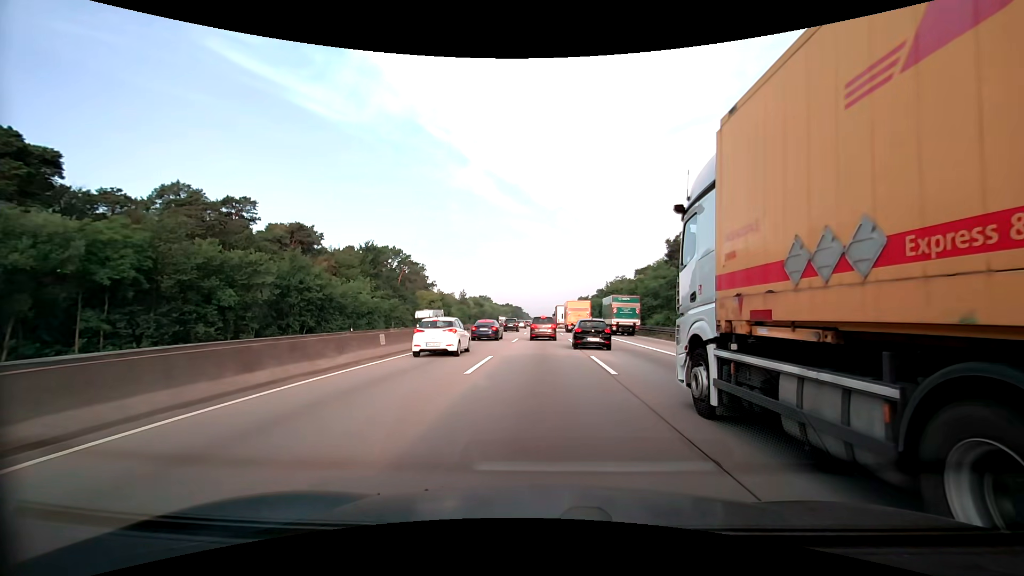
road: motorway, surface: asphalt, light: Day
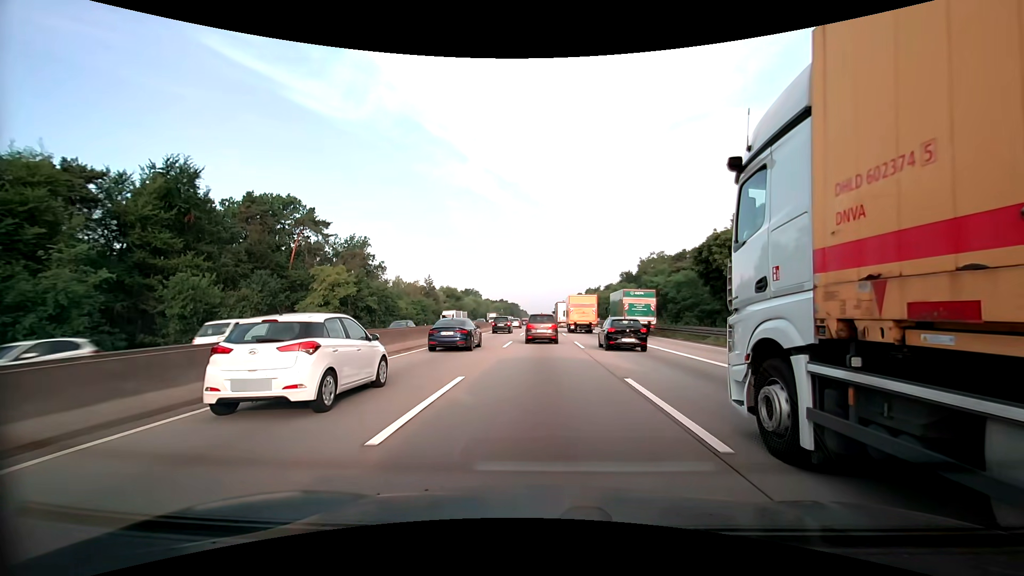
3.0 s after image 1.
(0.0, +60.9) m; +1°
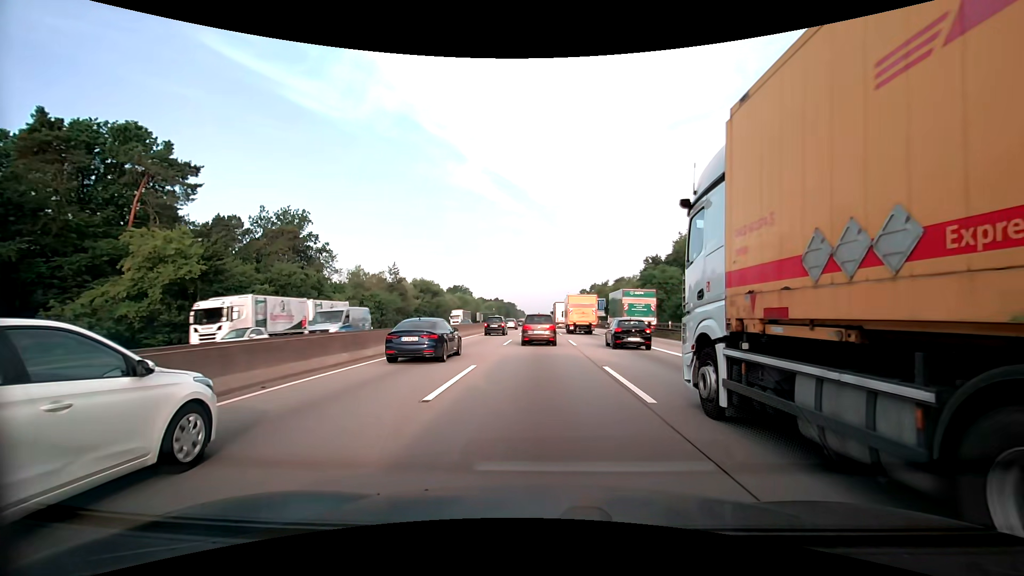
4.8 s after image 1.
(-0.1, +32.9) m; 0°
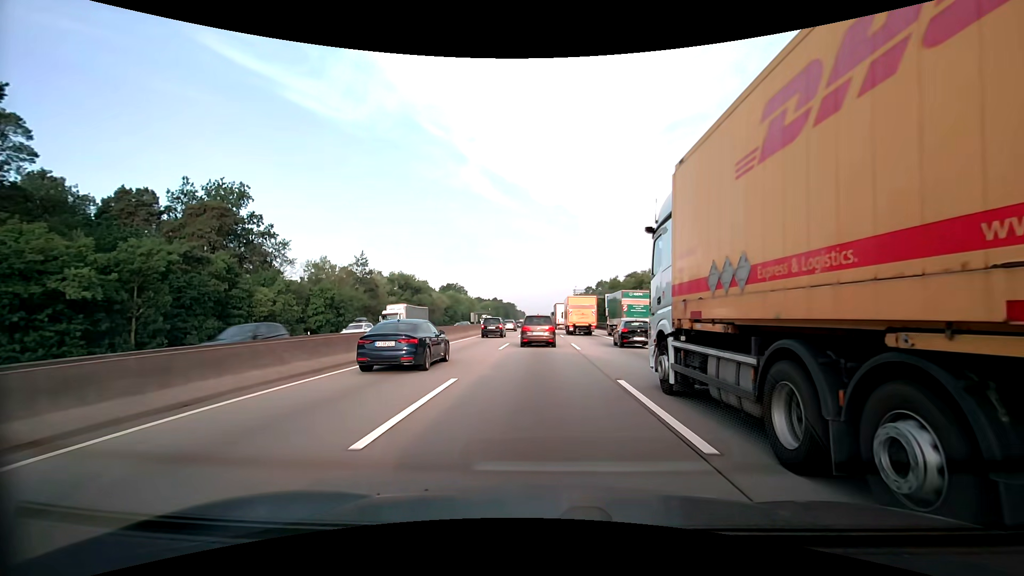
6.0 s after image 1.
(0.0, +20.8) m; 0°
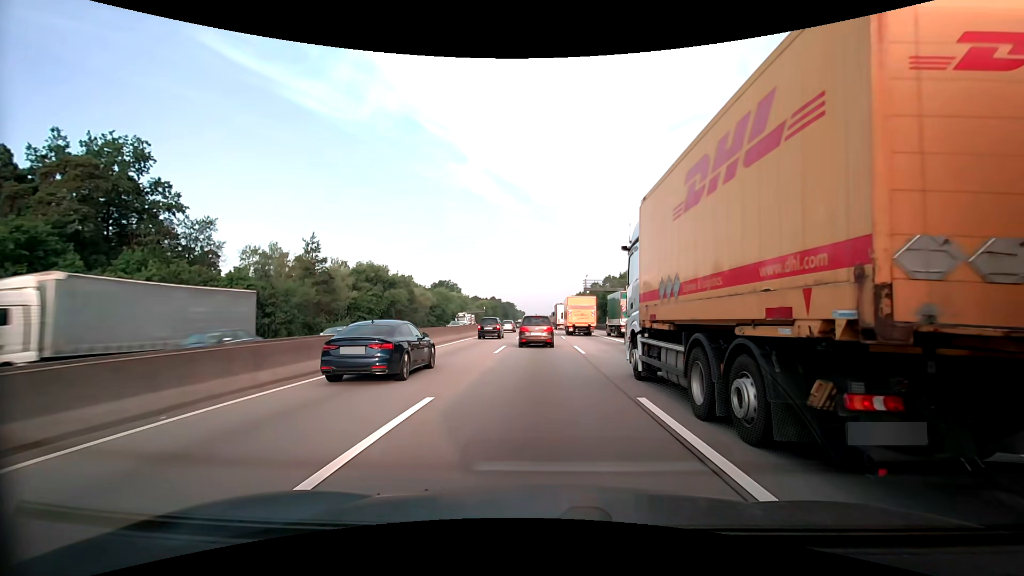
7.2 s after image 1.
(-0.1, +20.5) m; 0°
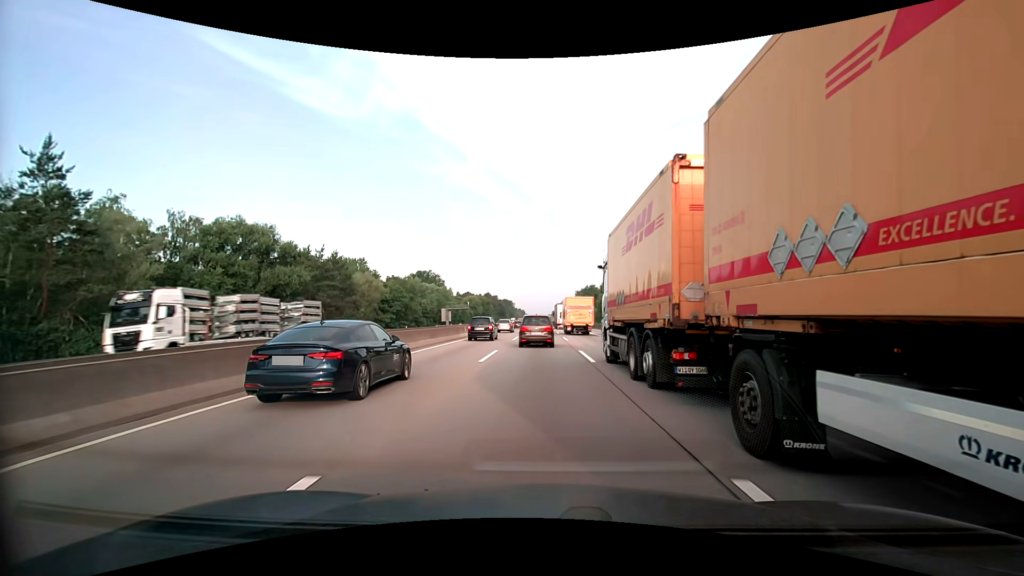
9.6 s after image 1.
(-0.1, +40.3) m; 0°
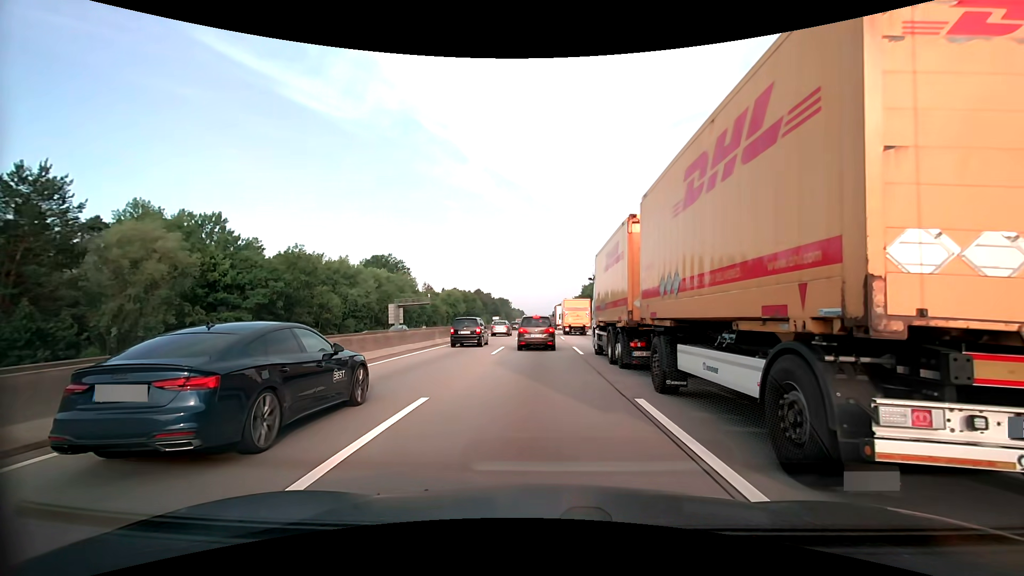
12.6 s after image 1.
(0.0, +49.6) m; 0°
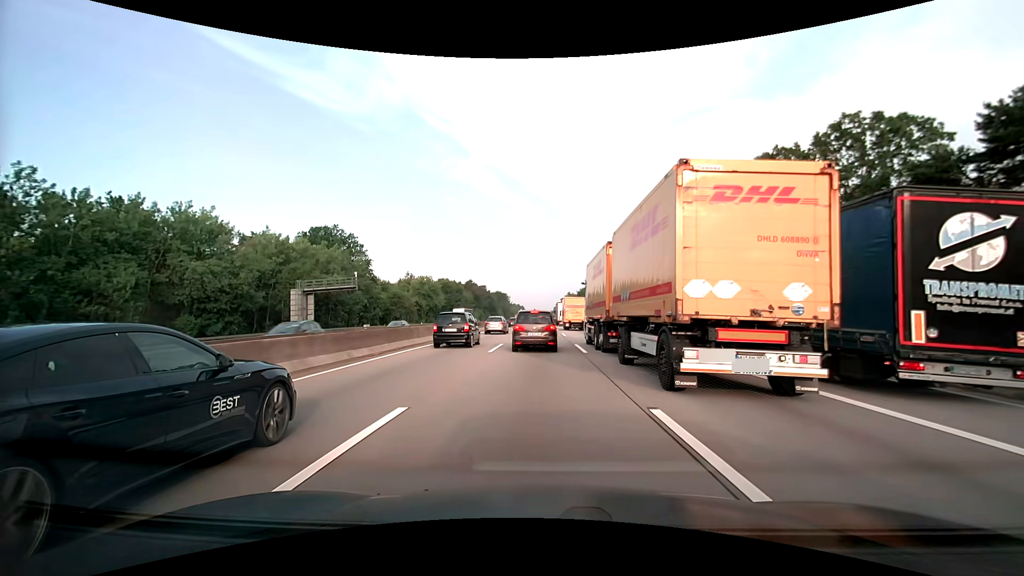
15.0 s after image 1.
(-0.1, +37.1) m; 0°
(0, +10) (0, +20) (0, +30) (0, +40) (0, +50) (0, +60) (0, +70) (0, +80) (0, +90) (0, +100) m
